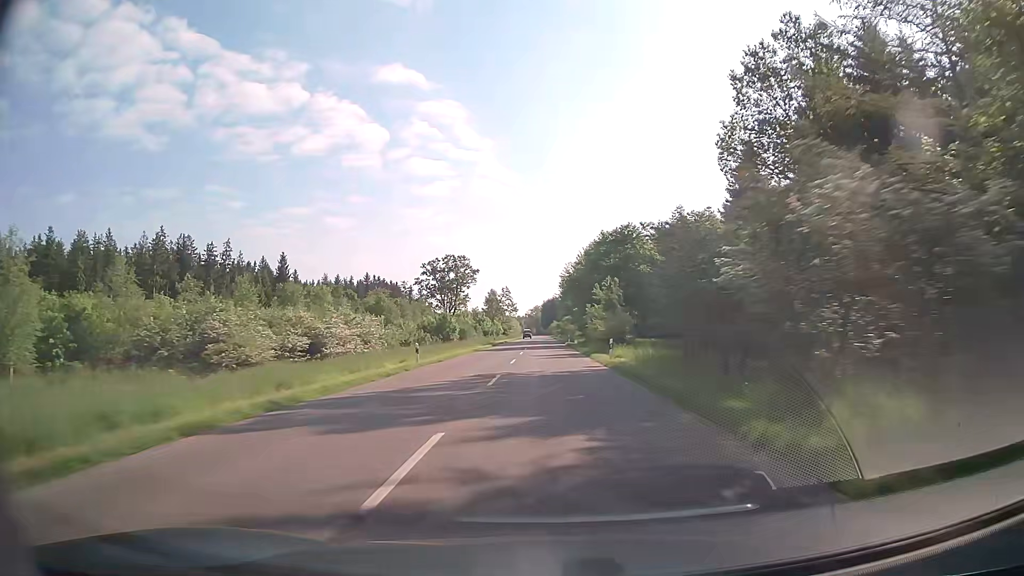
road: tertiary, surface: asphalt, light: Day
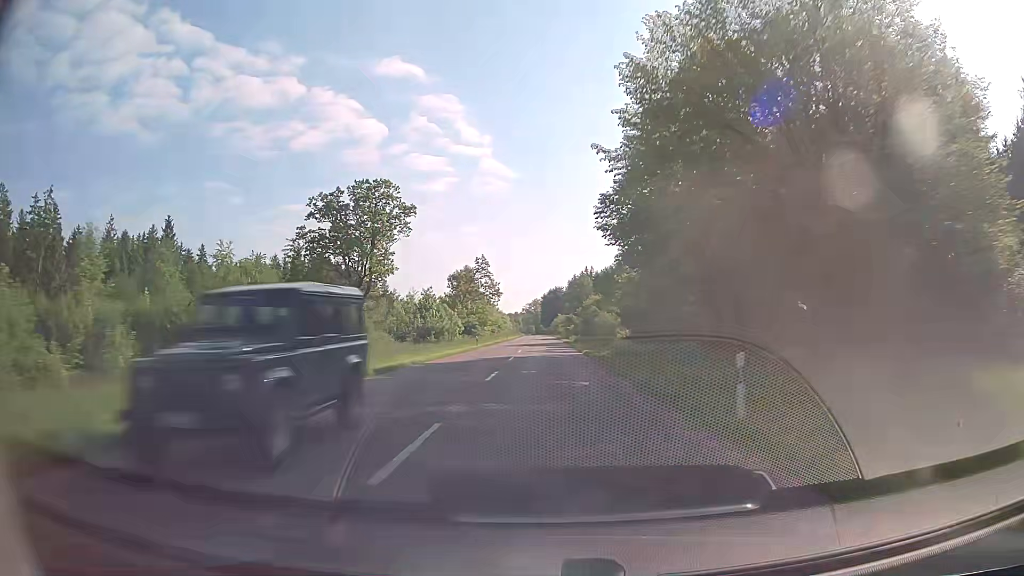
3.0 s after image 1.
(+0.3, +70.9) m; 0°
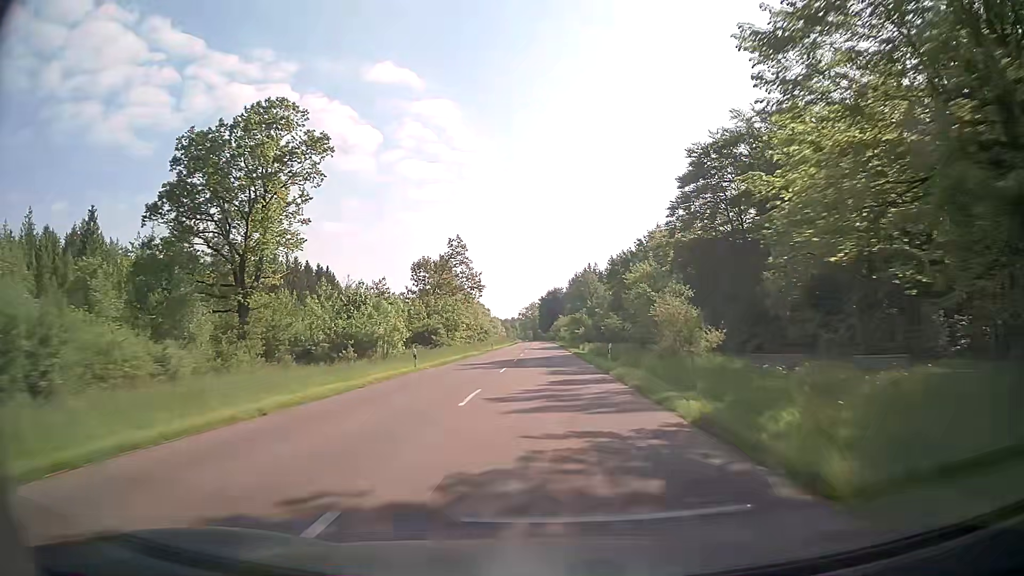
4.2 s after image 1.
(+0.1, +28.6) m; 0°
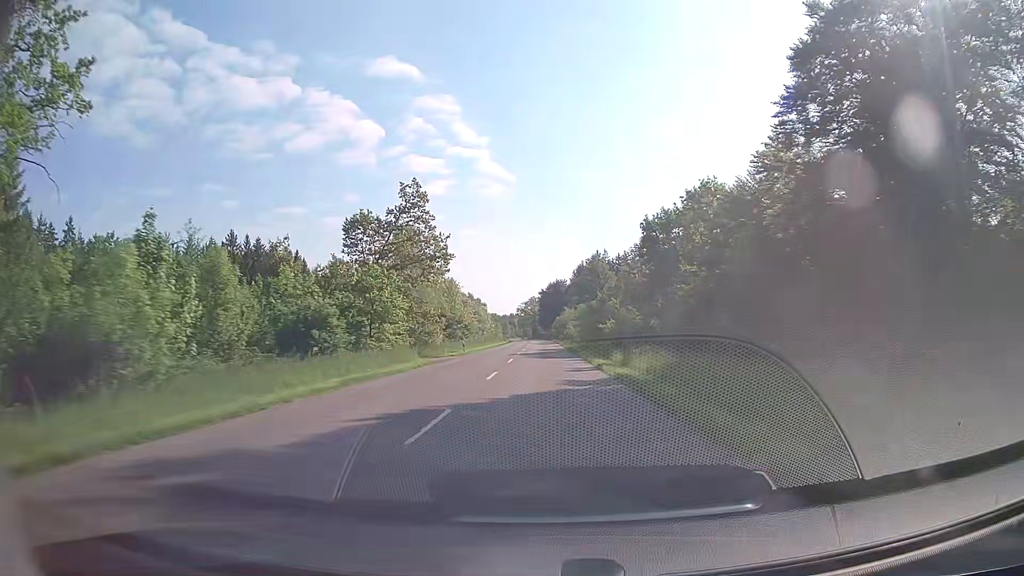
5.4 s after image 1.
(-0.1, +28.6) m; 0°
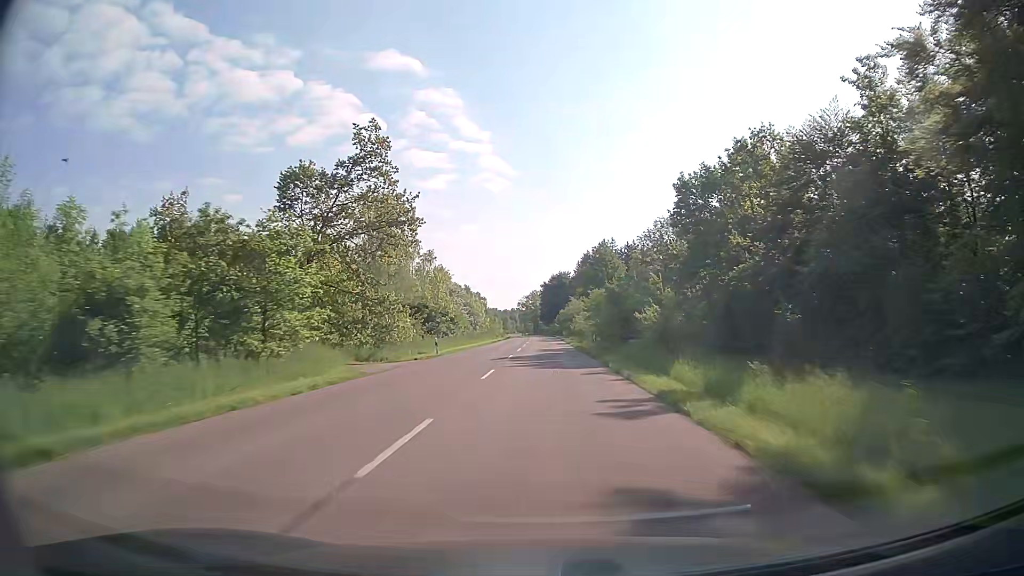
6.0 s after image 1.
(+0.1, +14.2) m; 0°
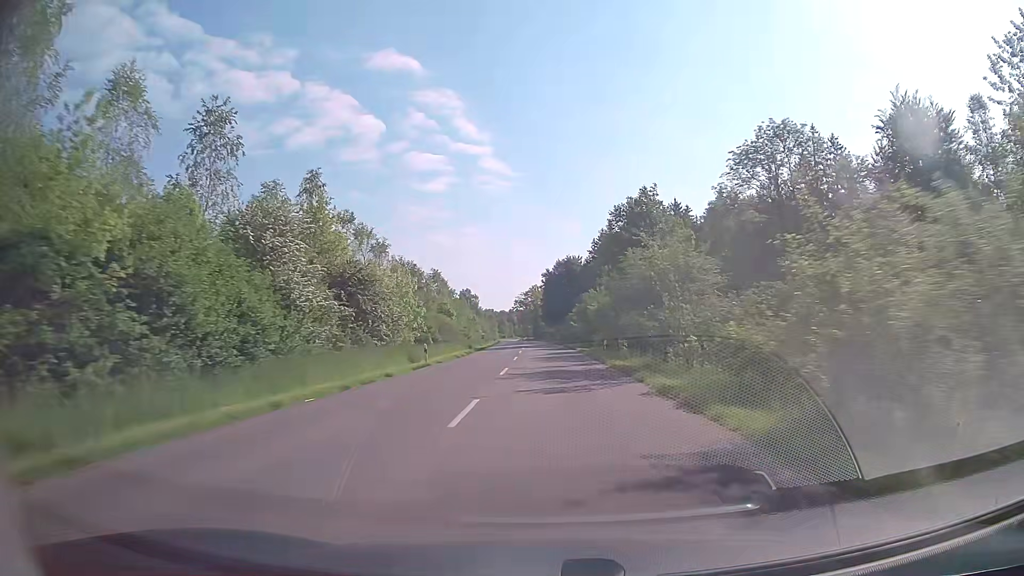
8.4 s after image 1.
(-0.4, +55.5) m; 0°
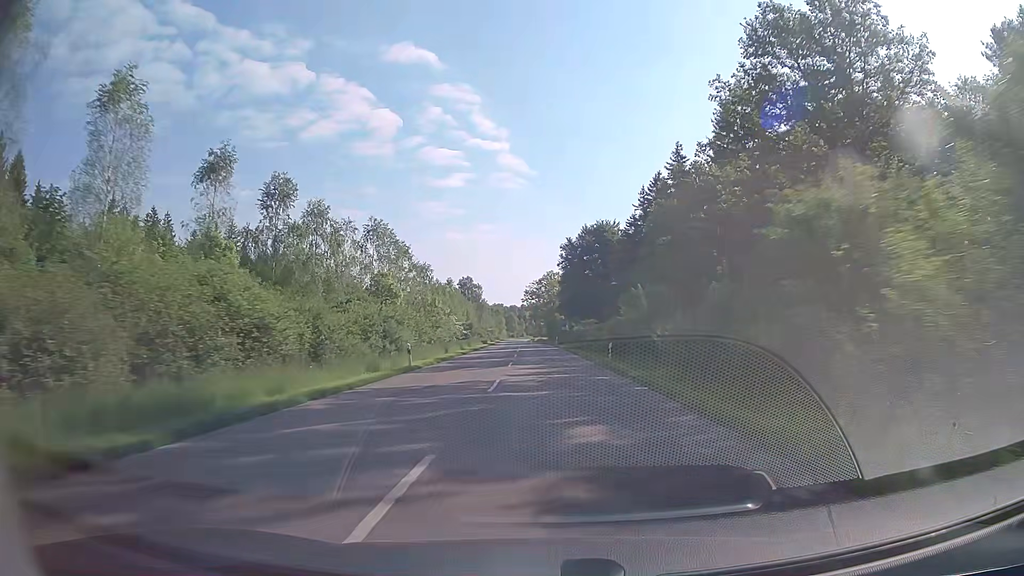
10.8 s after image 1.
(-0.3, +53.1) m; -1°
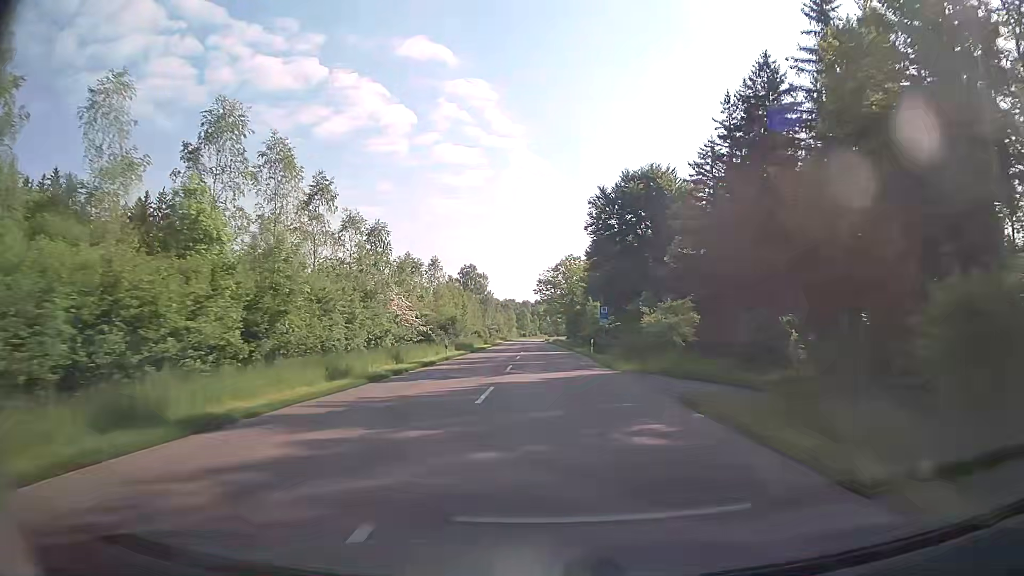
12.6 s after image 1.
(-0.5, +38.6) m; -1°
(0, +10) (0, +20) (0, +30) (0, +40) (-1, +50) (-1, +60) (-1, +70) (-1, +80) (-1, +90) (-1, +100) m
